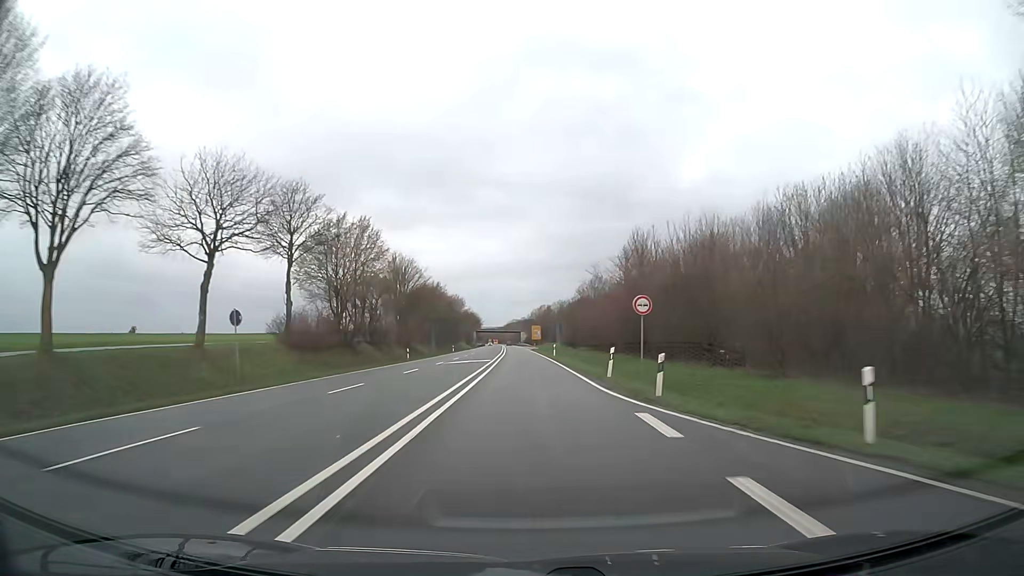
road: trunk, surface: asphalt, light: Day
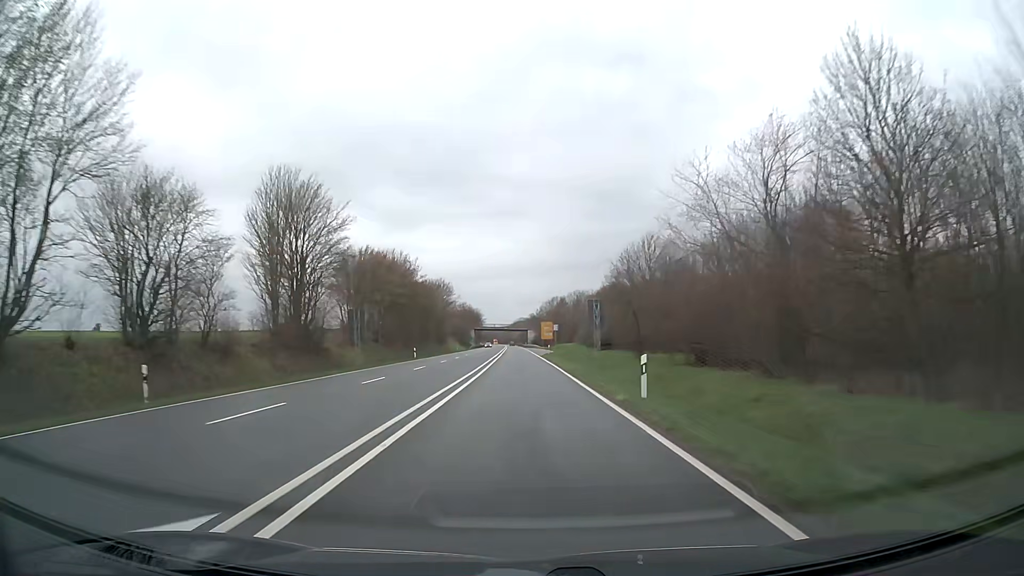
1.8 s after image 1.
(-0.3, +43.4) m; -1°
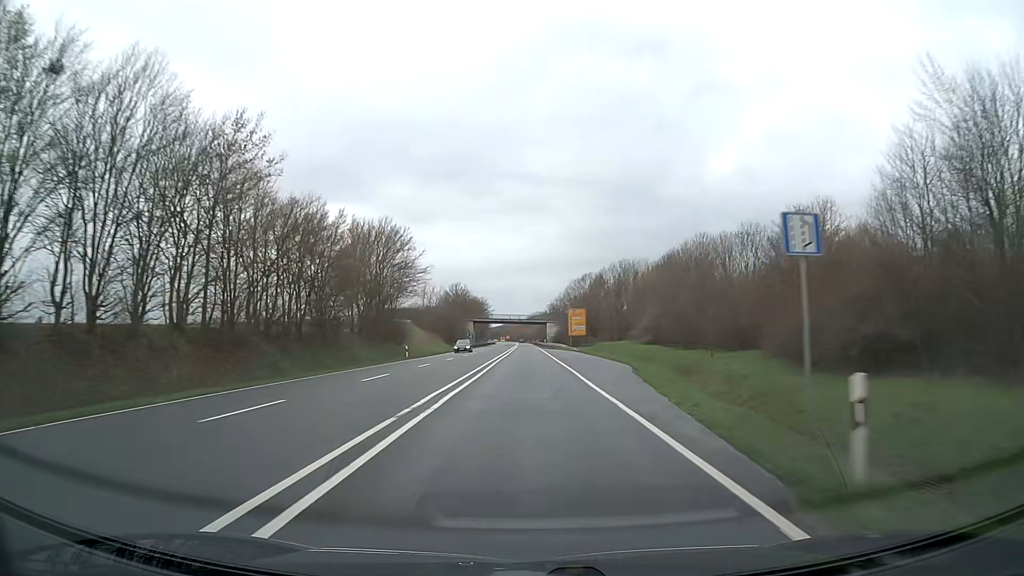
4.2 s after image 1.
(-0.8, +60.6) m; -1°
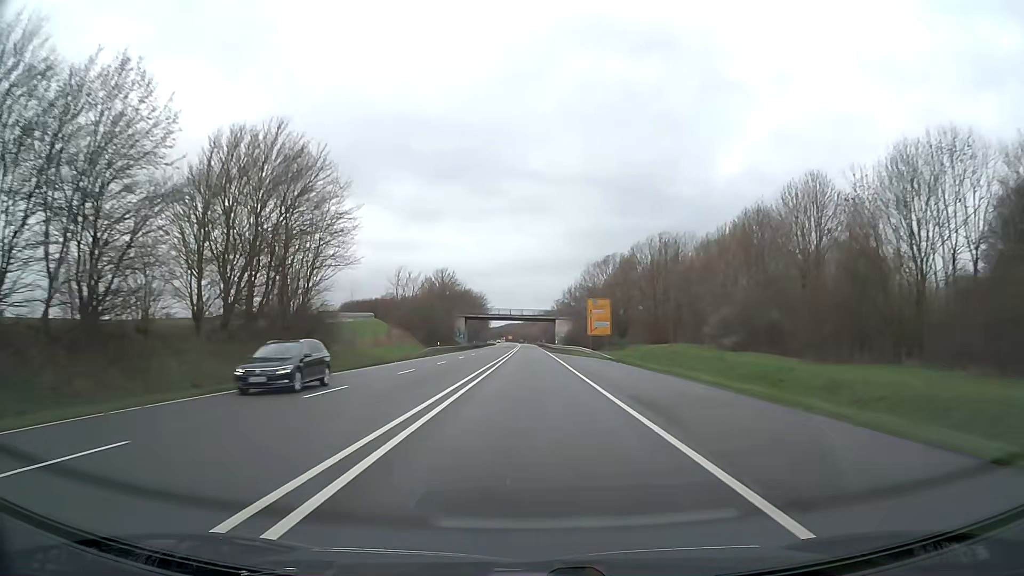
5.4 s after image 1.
(0.0, +30.9) m; 0°
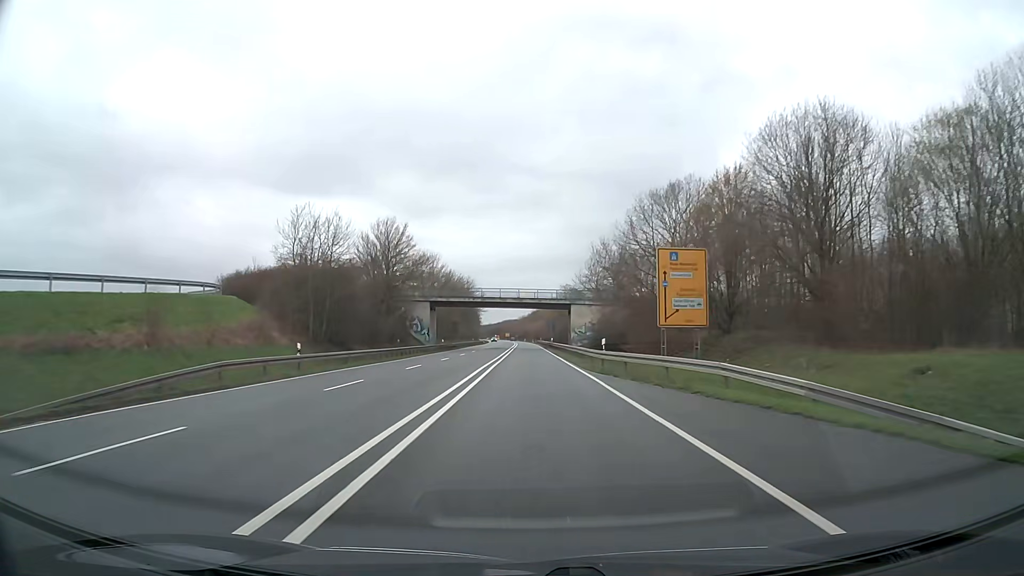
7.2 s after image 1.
(0.0, +46.7) m; 0°
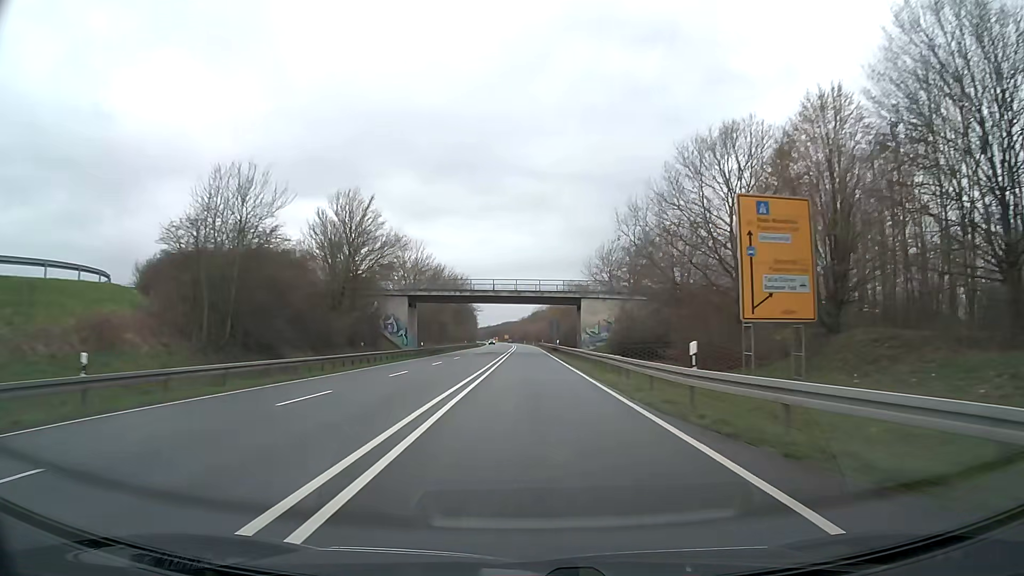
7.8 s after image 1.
(0.0, +15.7) m; 0°
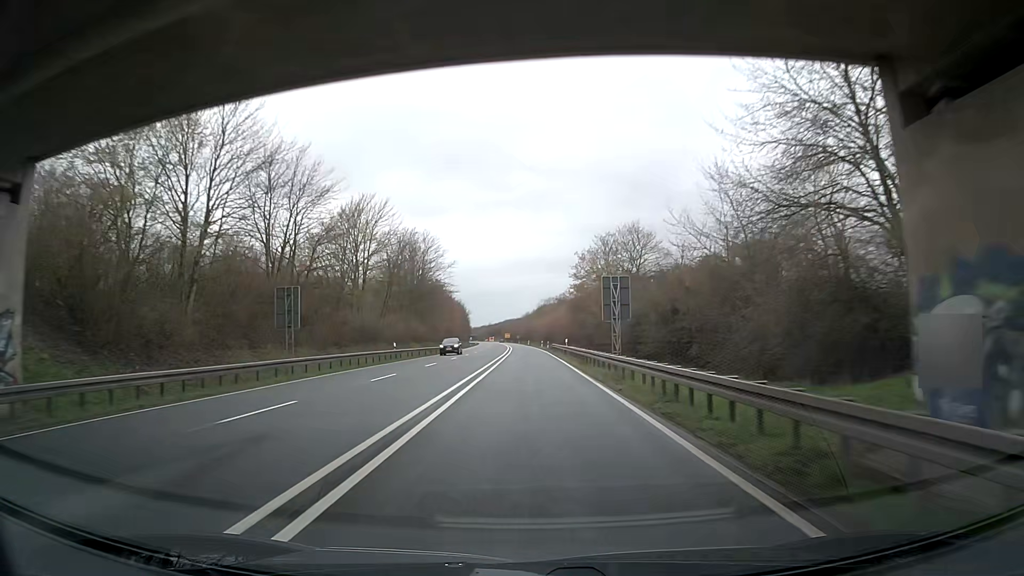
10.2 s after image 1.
(+0.1, +62.9) m; 0°
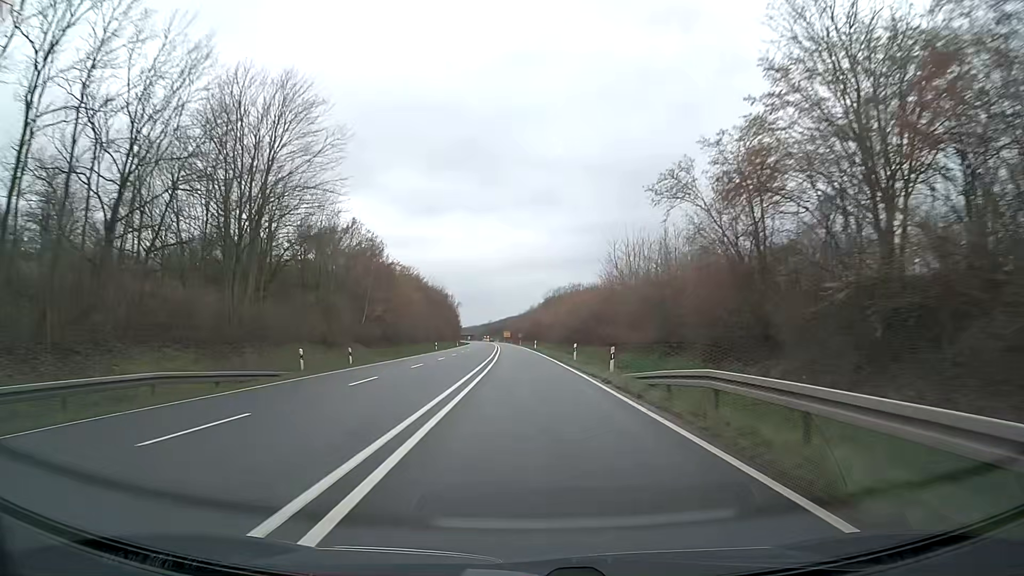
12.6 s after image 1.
(-0.3, +63.2) m; 0°
(0, +10) (0, +20) (0, +30) (0, +40) (0, +50) (0, +60) (-1, +70) (-1, +80) (-1, +90) (-2, +100) m
